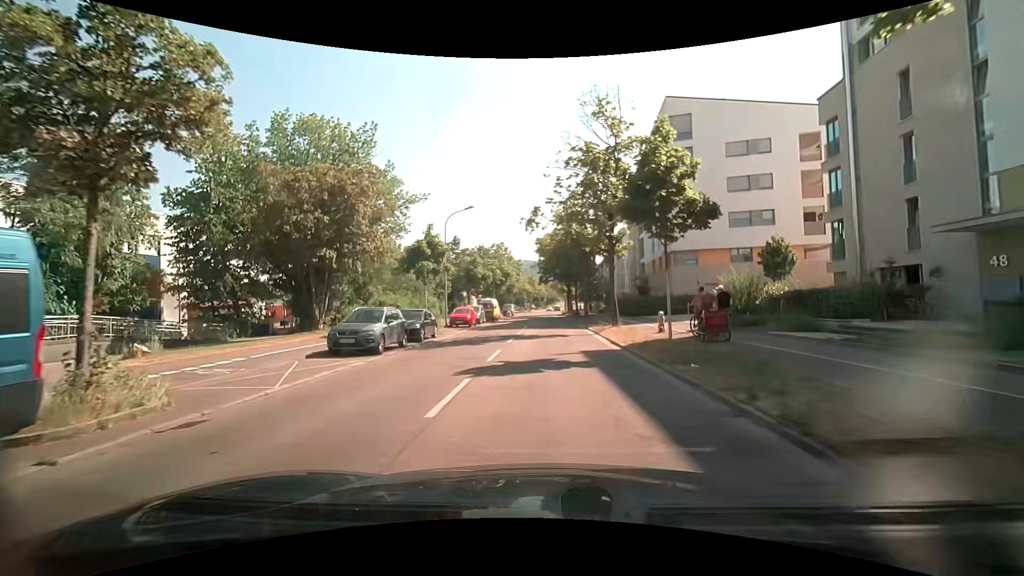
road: tertiary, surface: asphalt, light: Day
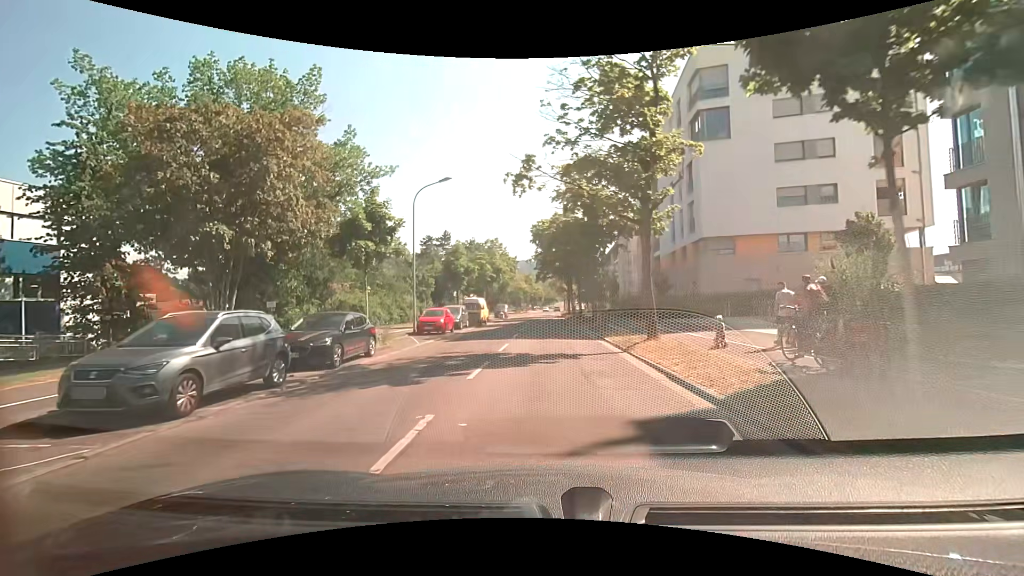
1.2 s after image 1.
(0.0, +8.9) m; +1°
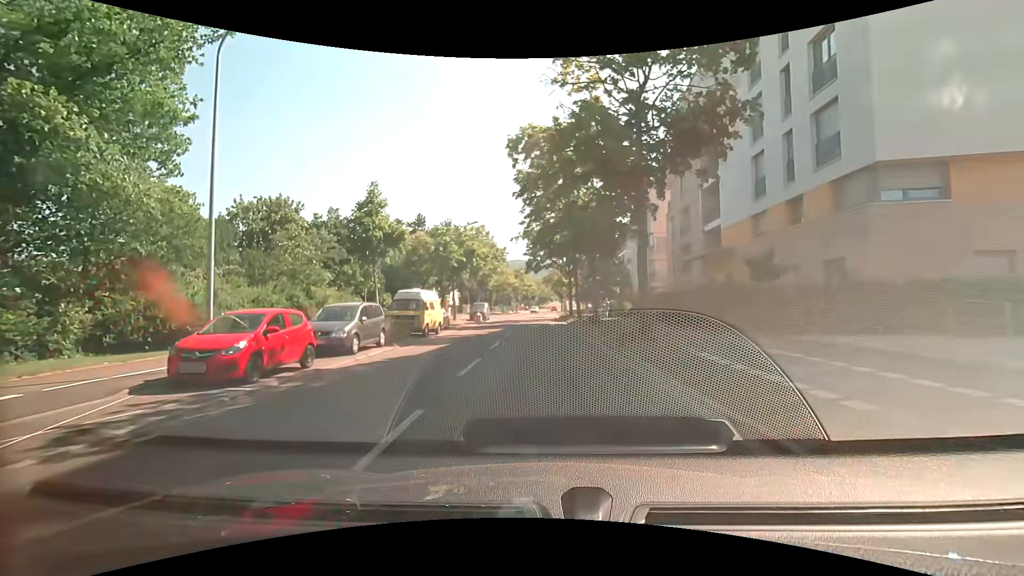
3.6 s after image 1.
(-0.3, +18.0) m; 0°
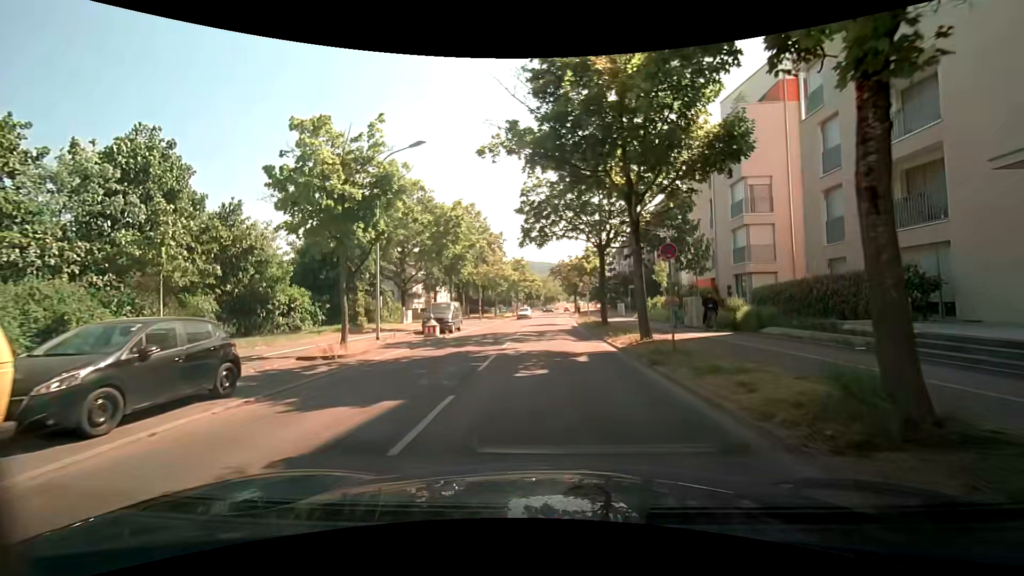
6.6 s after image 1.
(-0.2, +22.8) m; -1°
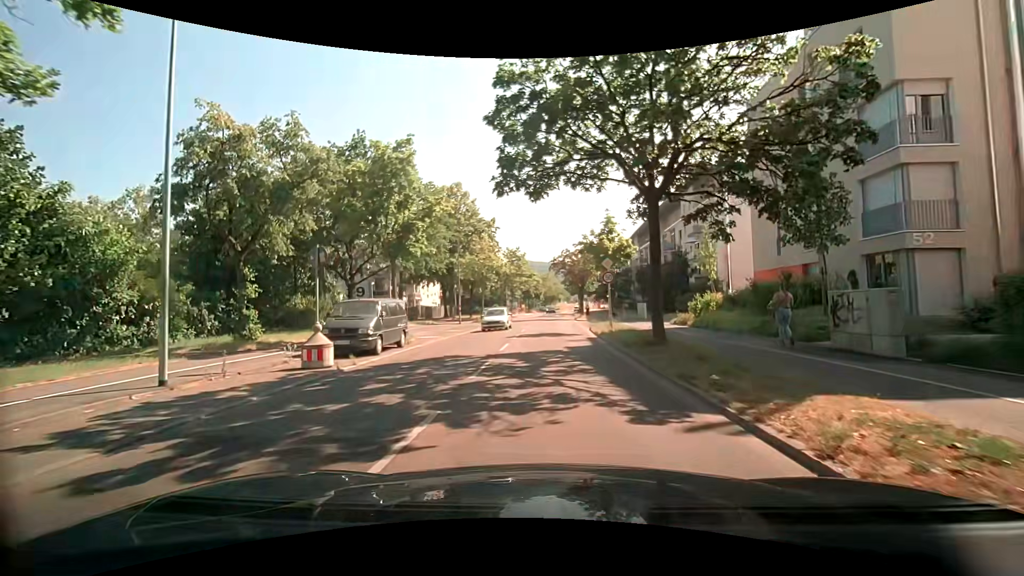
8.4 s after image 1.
(0.0, +13.1) m; 0°
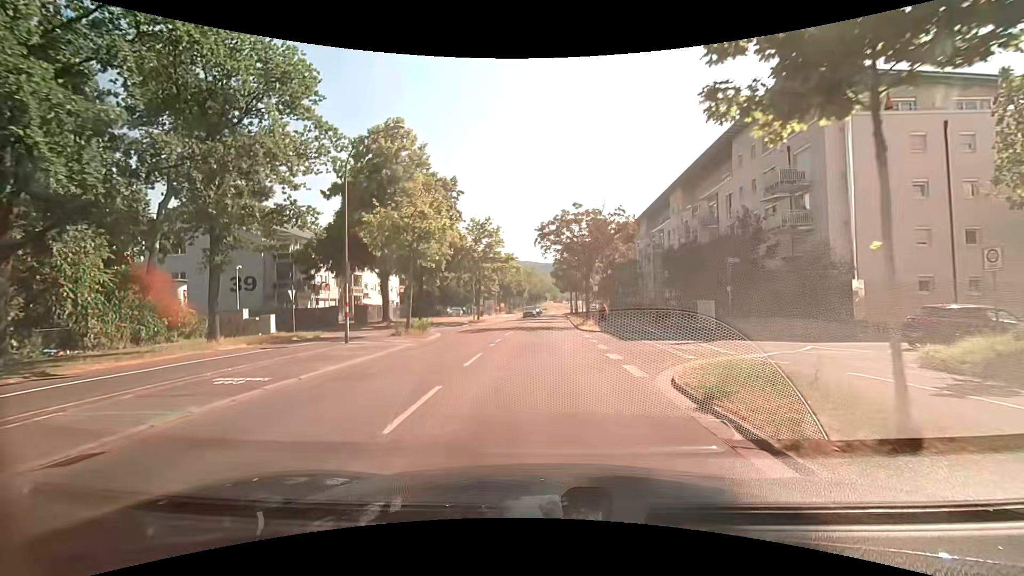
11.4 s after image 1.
(+0.4, +22.4) m; +1°
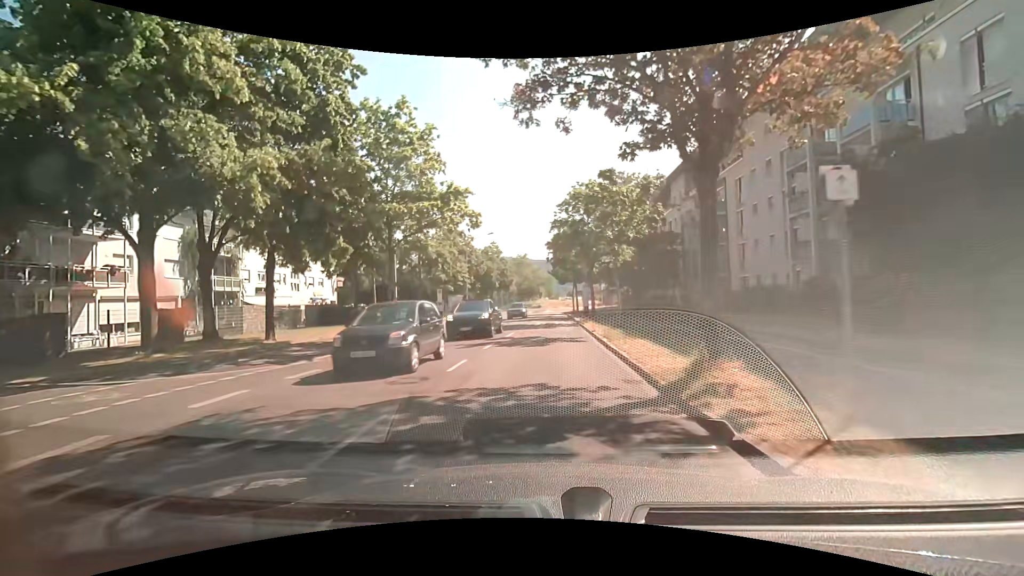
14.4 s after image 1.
(+0.3, +26.4) m; +1°
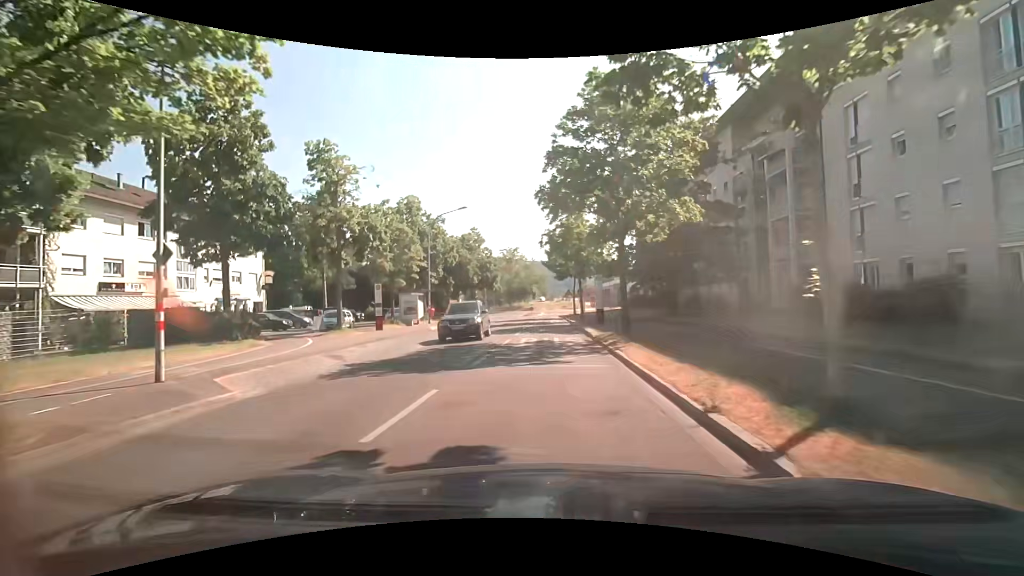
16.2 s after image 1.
(0.0, +16.1) m; 0°
(0, +10) (0, +20) (0, +30) (+1, +40) (+1, +50) (+1, +60) (+1, +70) (+3, +80) (+6, +89) (+13, +96) m
